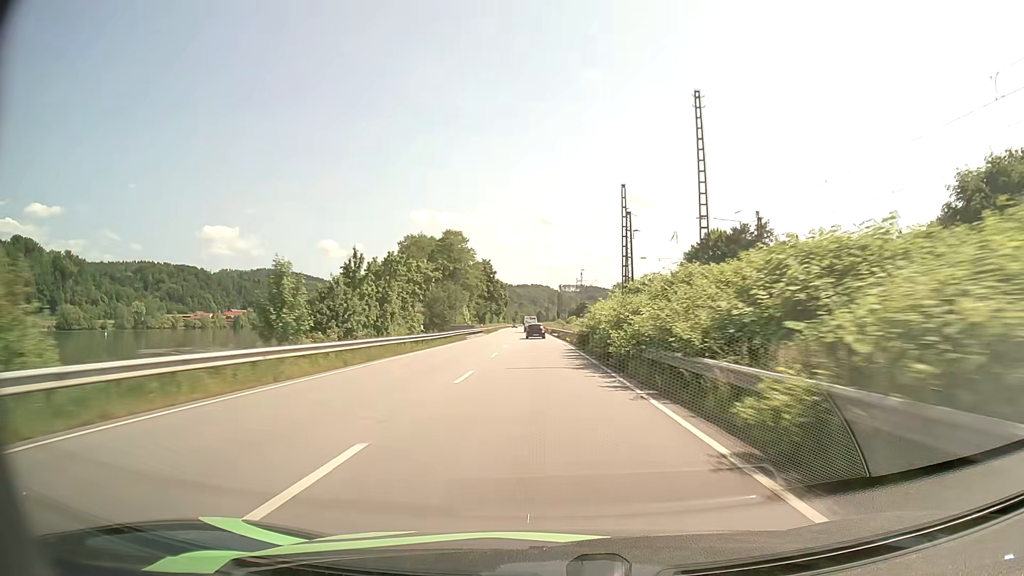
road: primary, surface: asphalt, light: Day
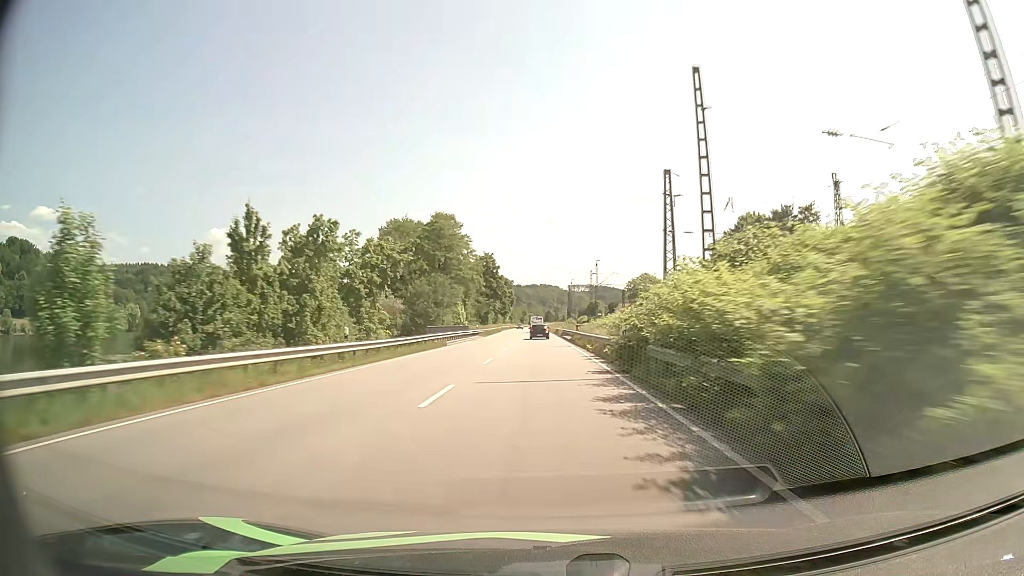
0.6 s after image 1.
(-0.1, +16.6) m; -1°
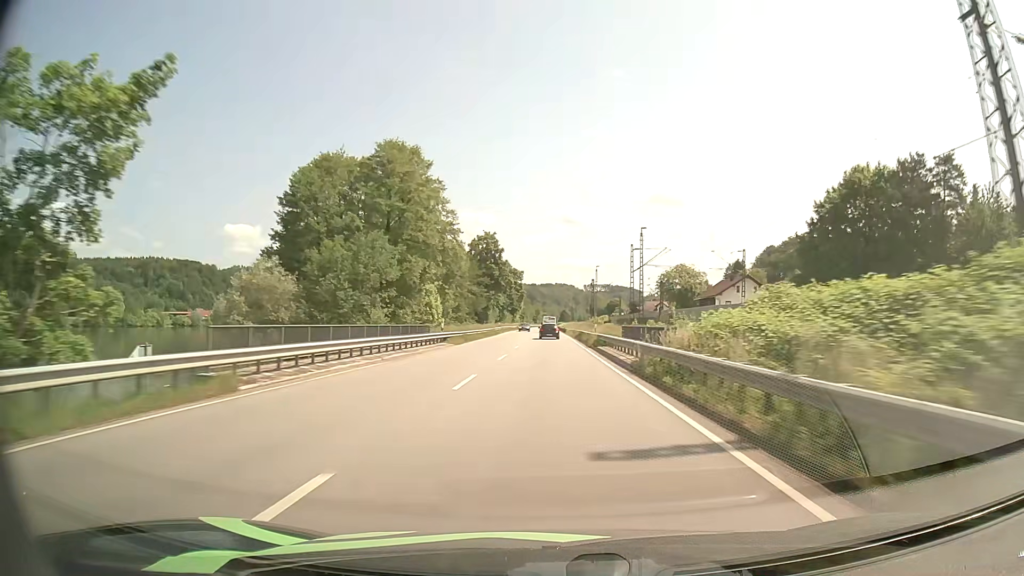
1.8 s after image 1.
(-0.5, +33.2) m; -1°
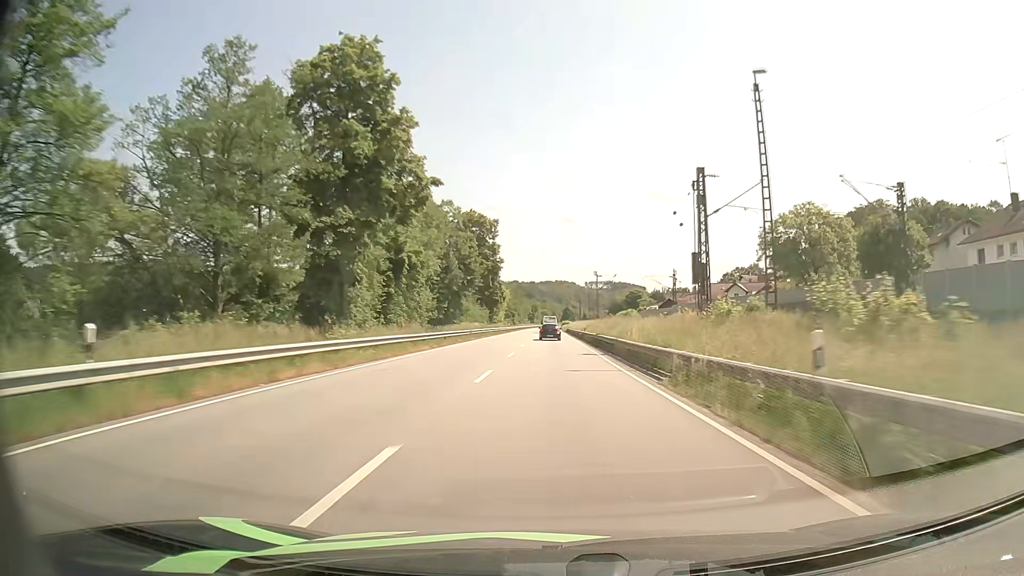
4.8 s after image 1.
(-0.2, +83.0) m; 0°
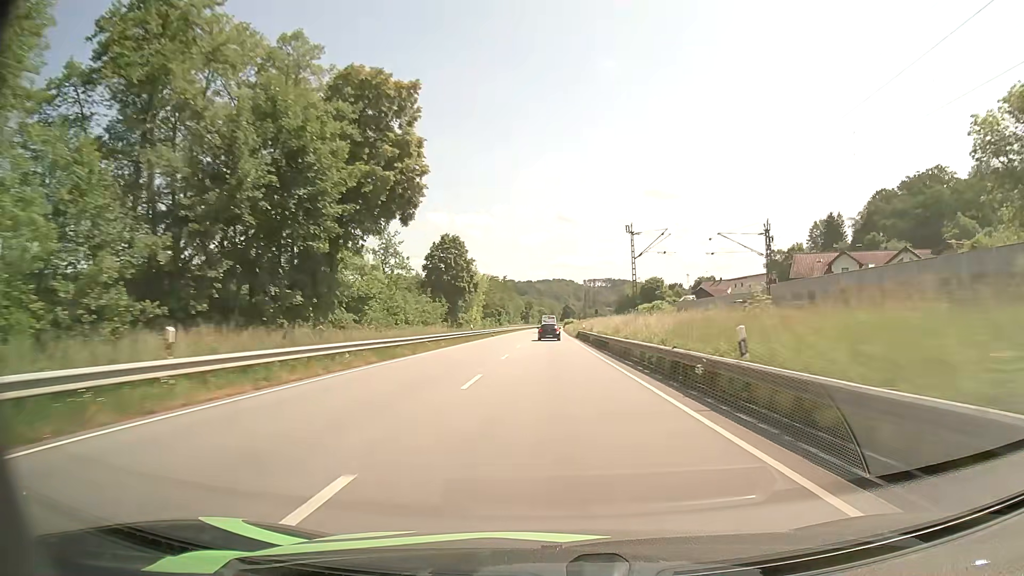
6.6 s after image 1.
(+0.2, +49.6) m; 0°
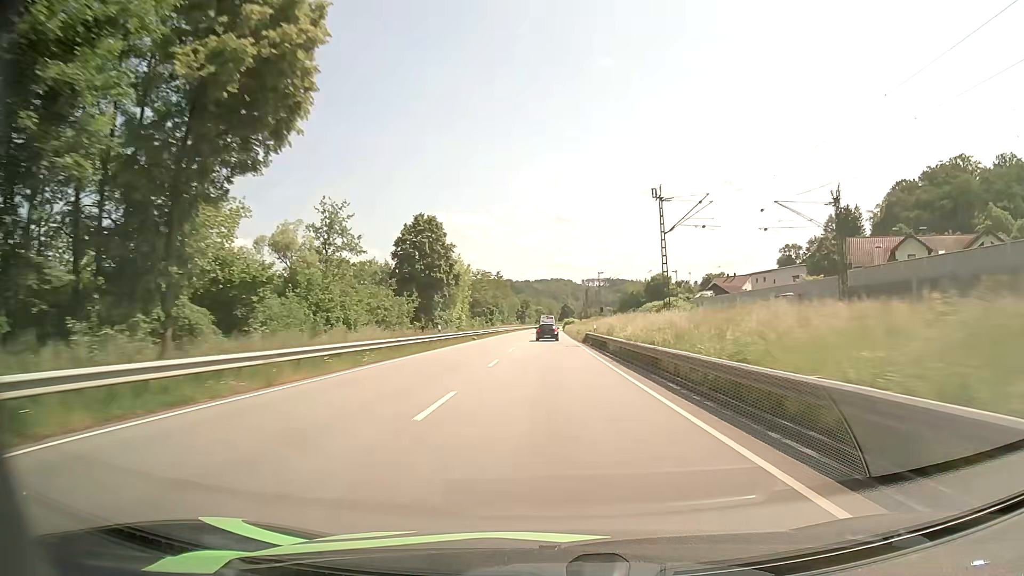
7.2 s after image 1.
(0.0, +16.5) m; 0°
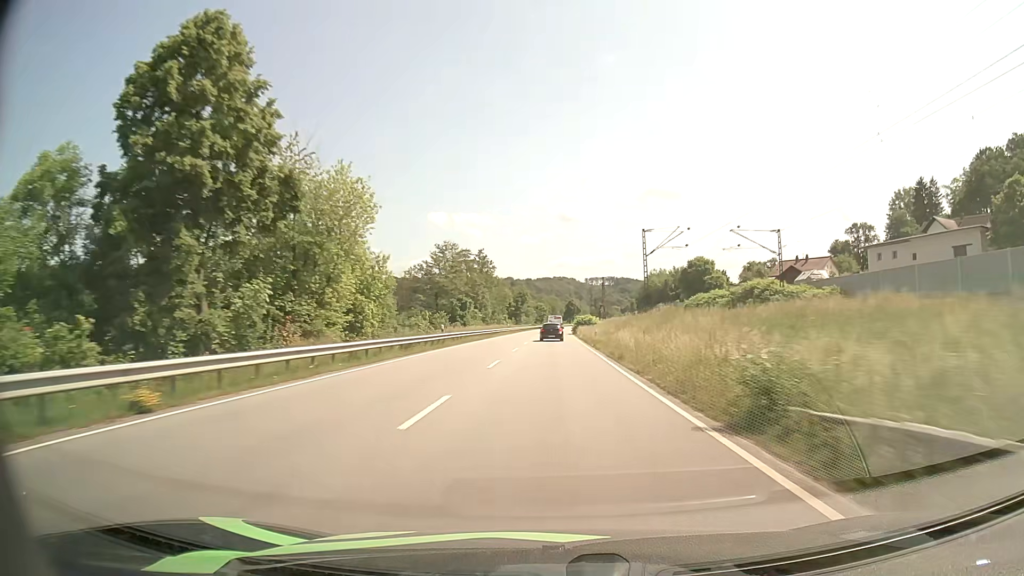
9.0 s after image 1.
(0.0, +49.1) m; 0°
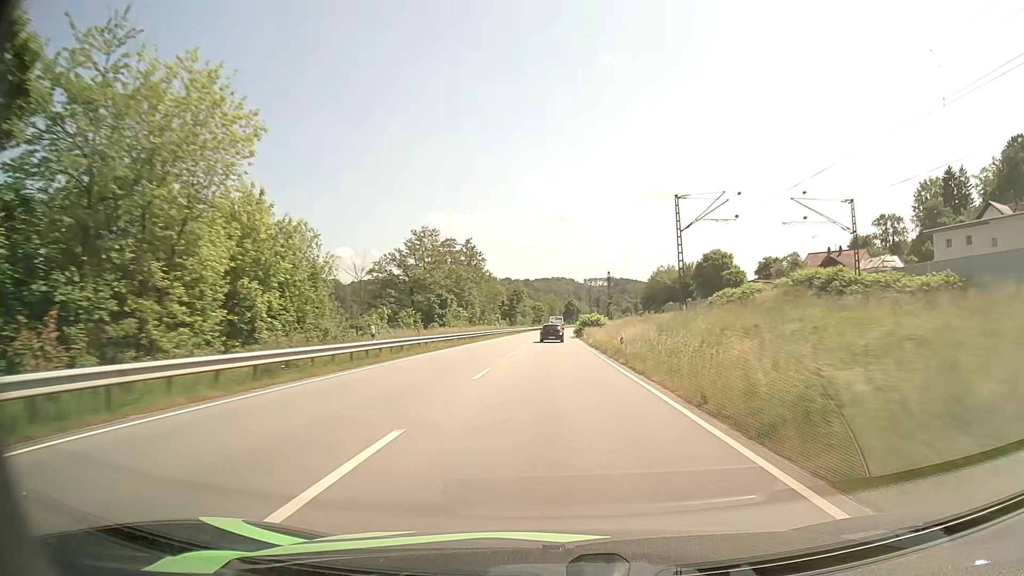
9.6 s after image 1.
(+0.1, +16.3) m; 0°
(0, +10) (0, +20) (0, +30) (0, +40) (0, +50) (0, +60) (+1, +70) (+1, +80) (+1, +90) (+1, +100) m
